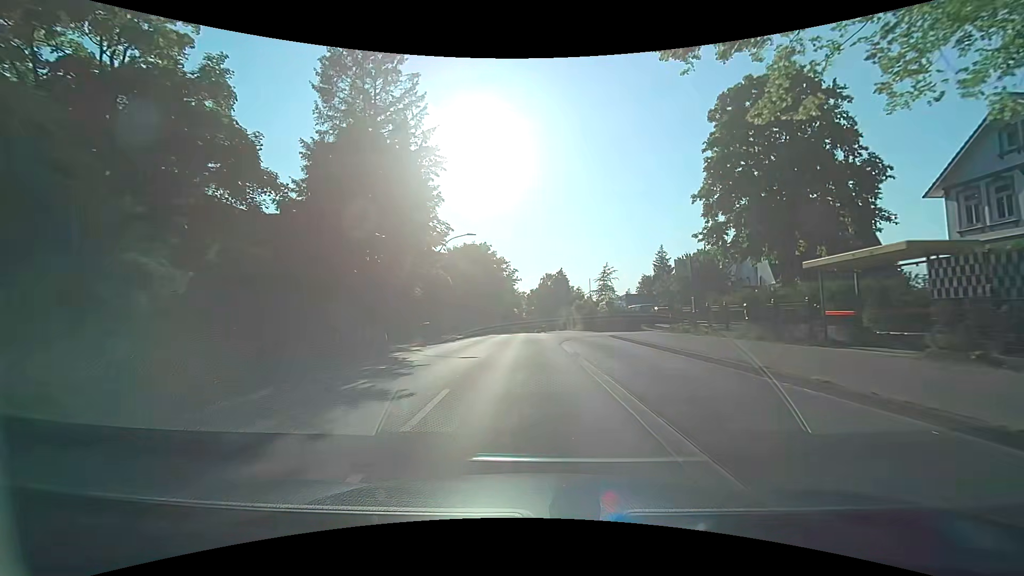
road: secondary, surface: asphalt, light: Day
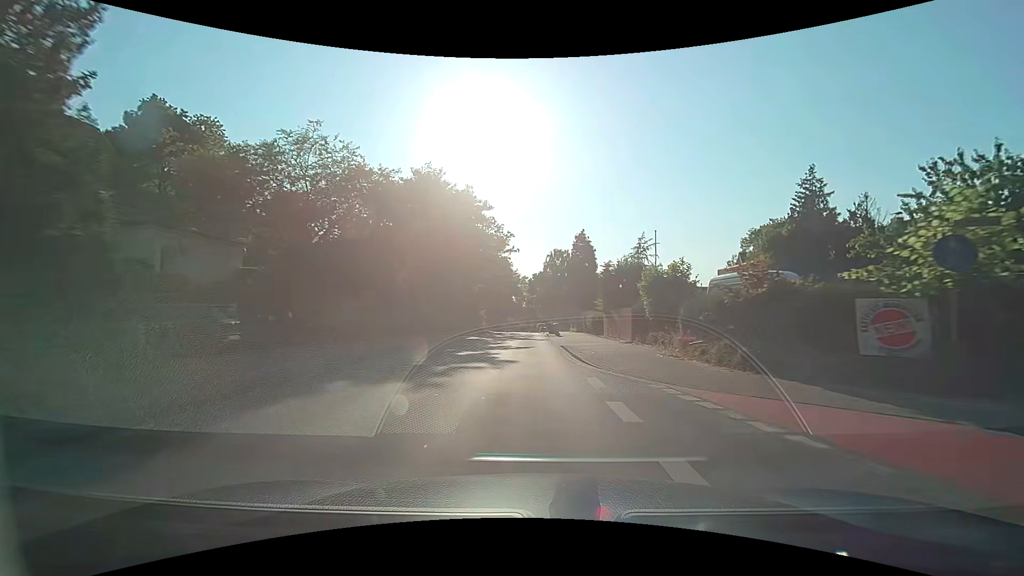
(-0.1, +35.3) m; -1°
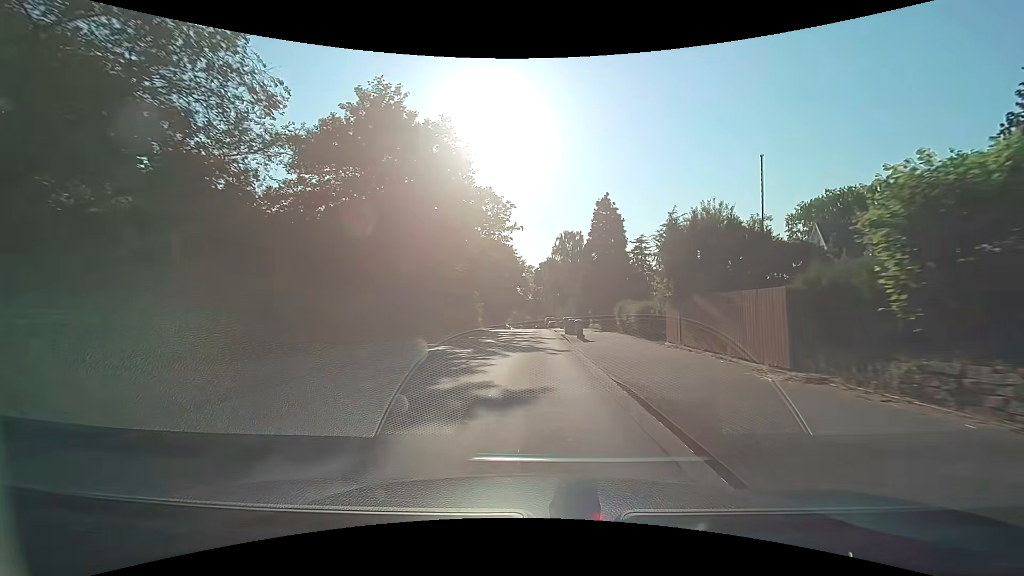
(-0.1, +14.3) m; -1°
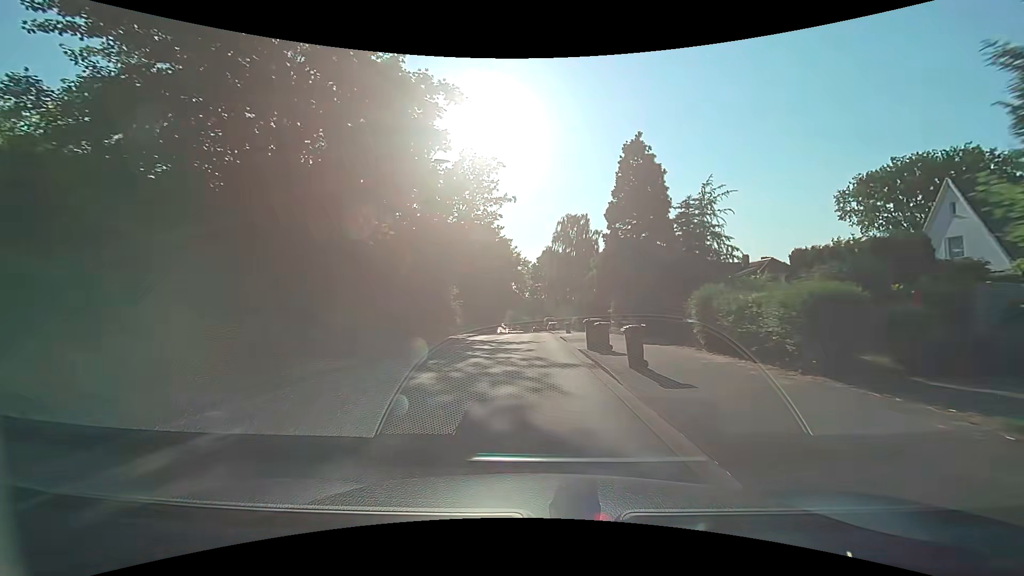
(+0.1, +14.4) m; +1°
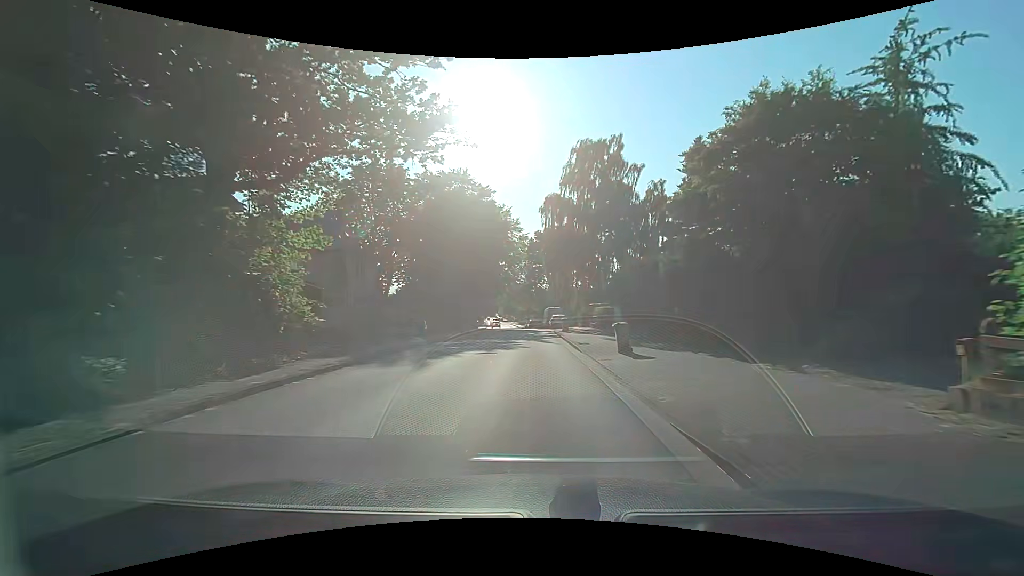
(0.0, +28.5) m; 0°
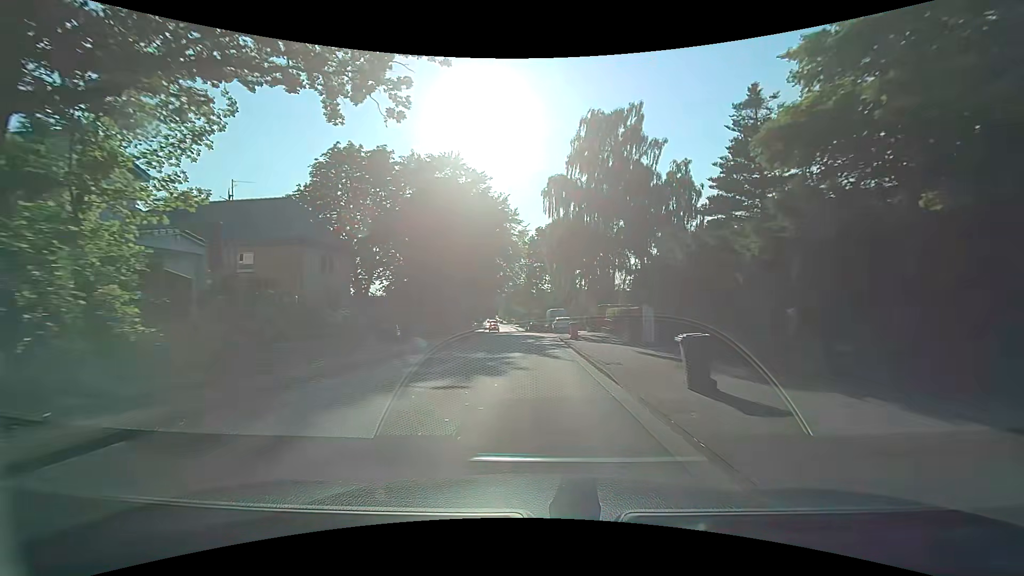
(0.0, +6.9) m; 0°
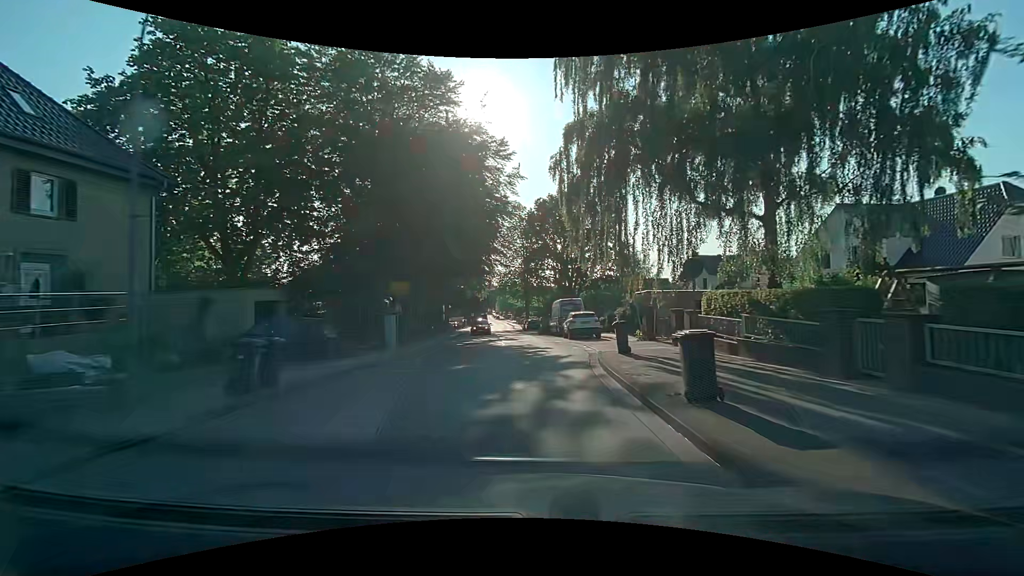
(0.0, +20.6) m; 0°
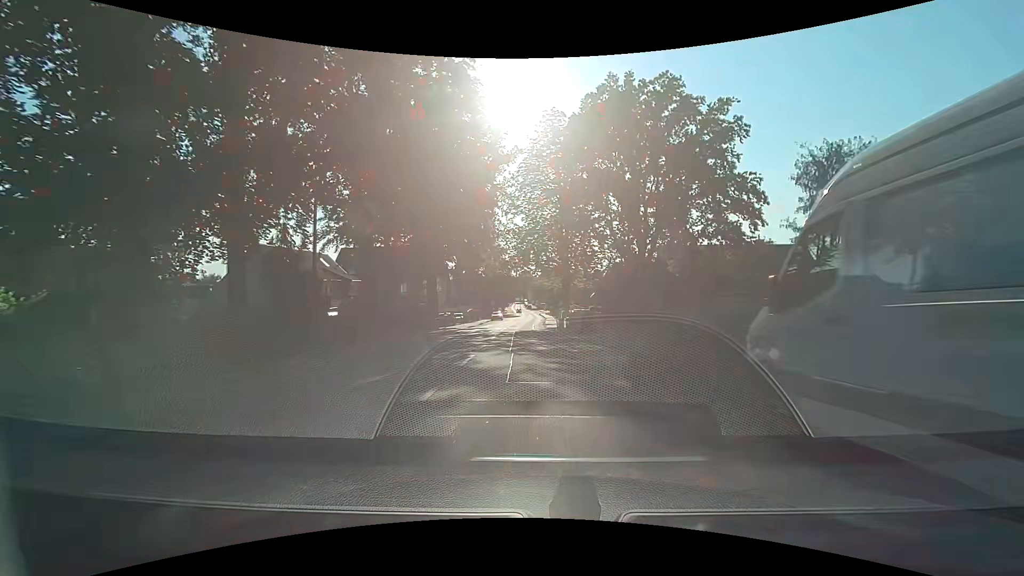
(-0.5, +34.4) m; -4°
(0, +10) (0, +20) (0, +30) (-1, +40) (-1, +50) (0, +60) (0, +70) (0, +80) (0, +90) (0, +100) m
